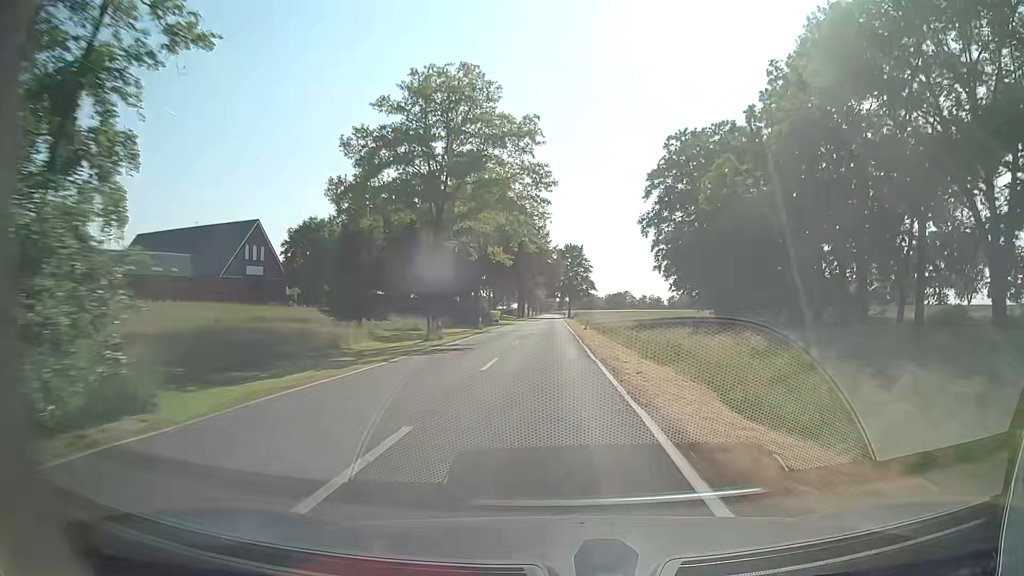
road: tertiary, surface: asphalt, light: Day
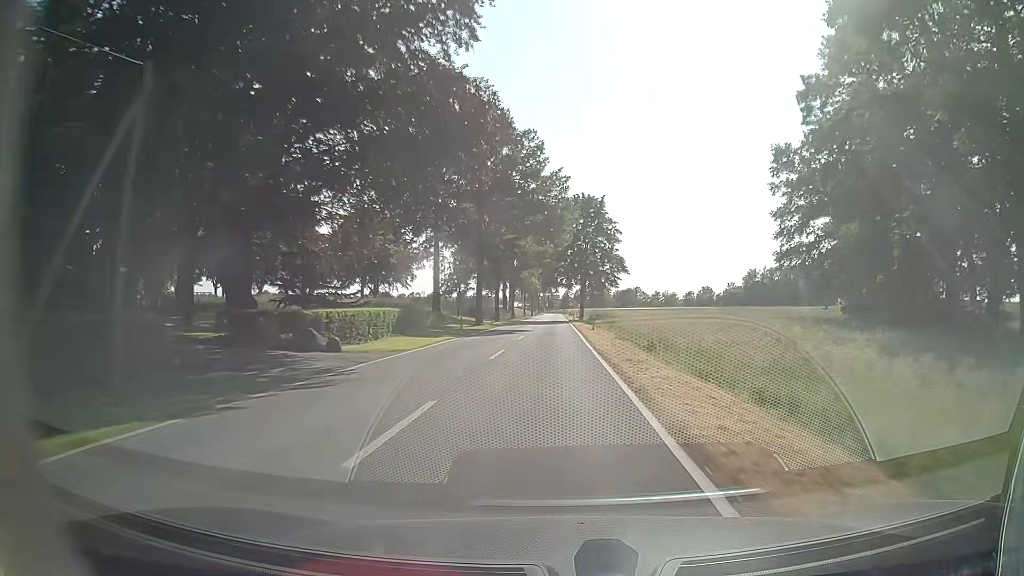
(0.0, +58.9) m; 0°
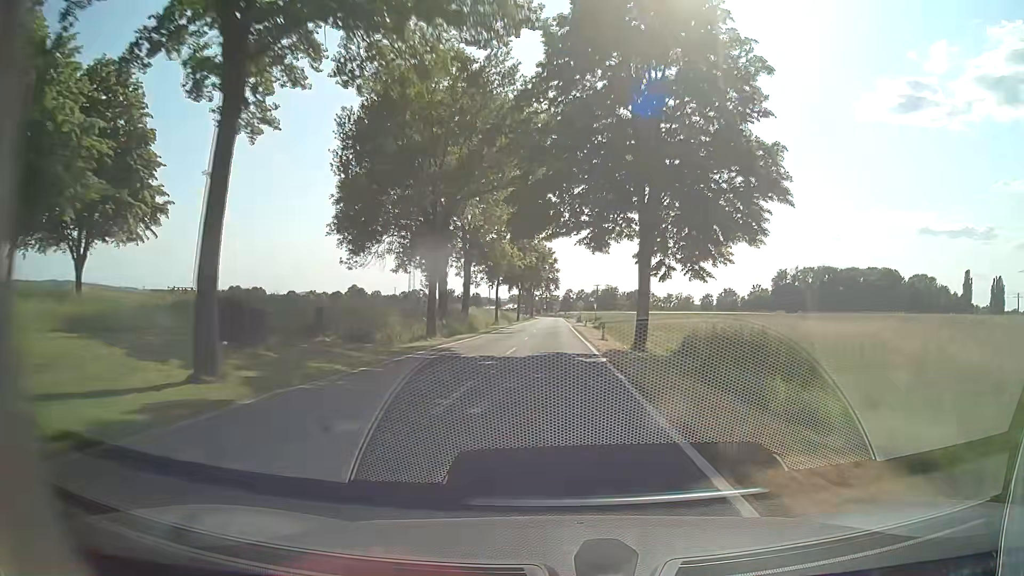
(-0.2, +57.8) m; 0°
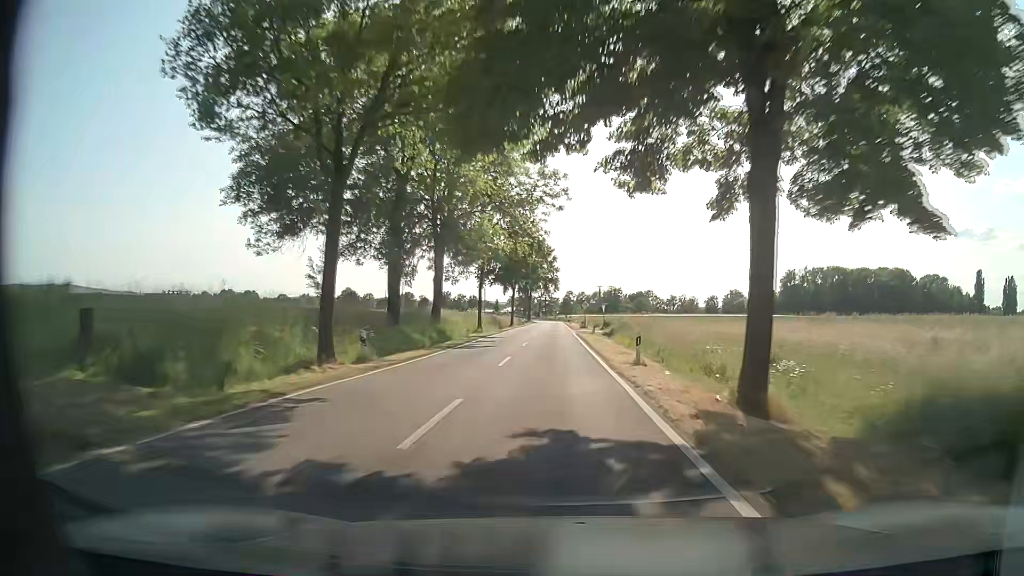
(0.0, +14.4) m; 0°
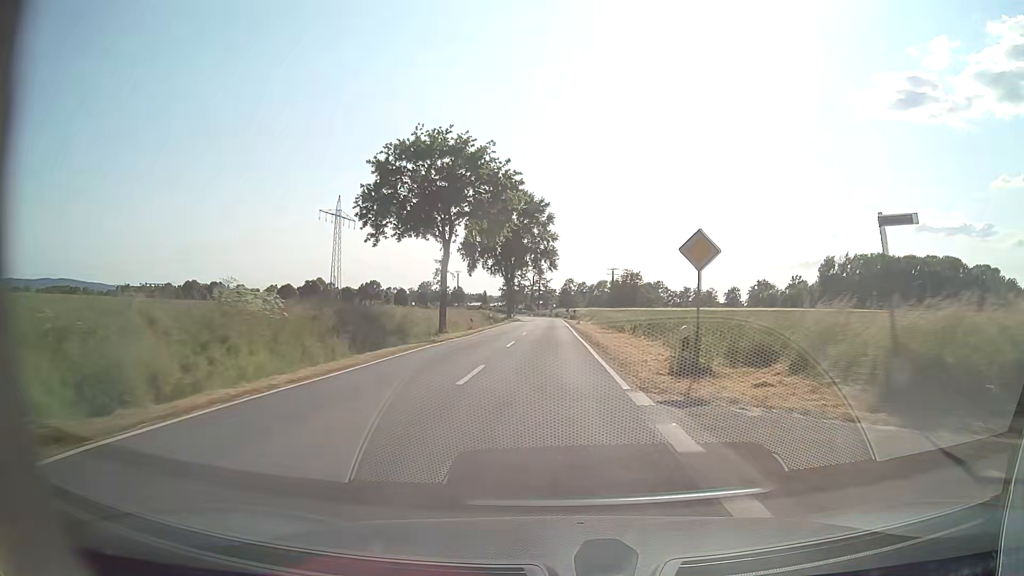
(-0.4, +55.6) m; 0°
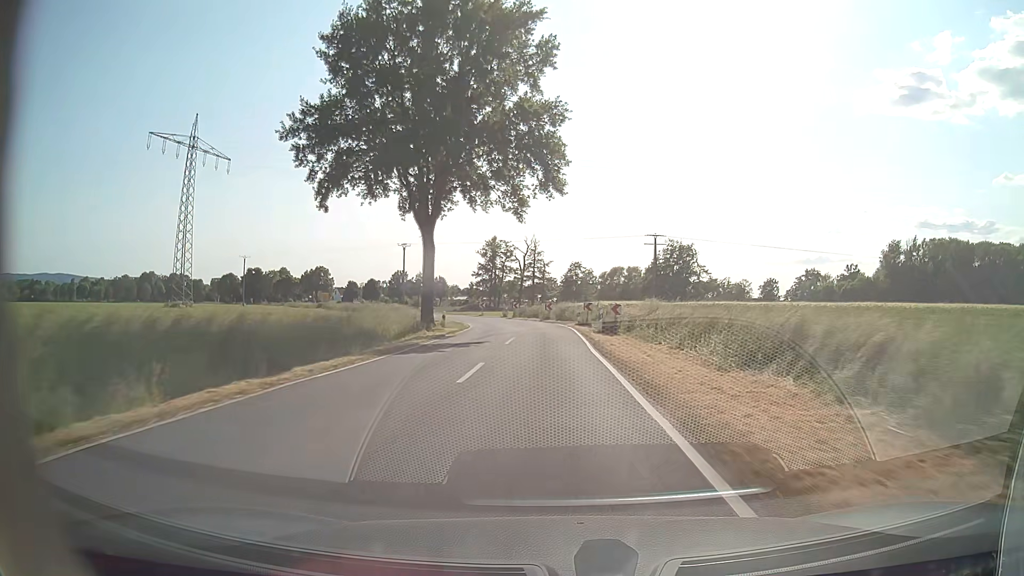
(-0.3, +60.8) m; 0°
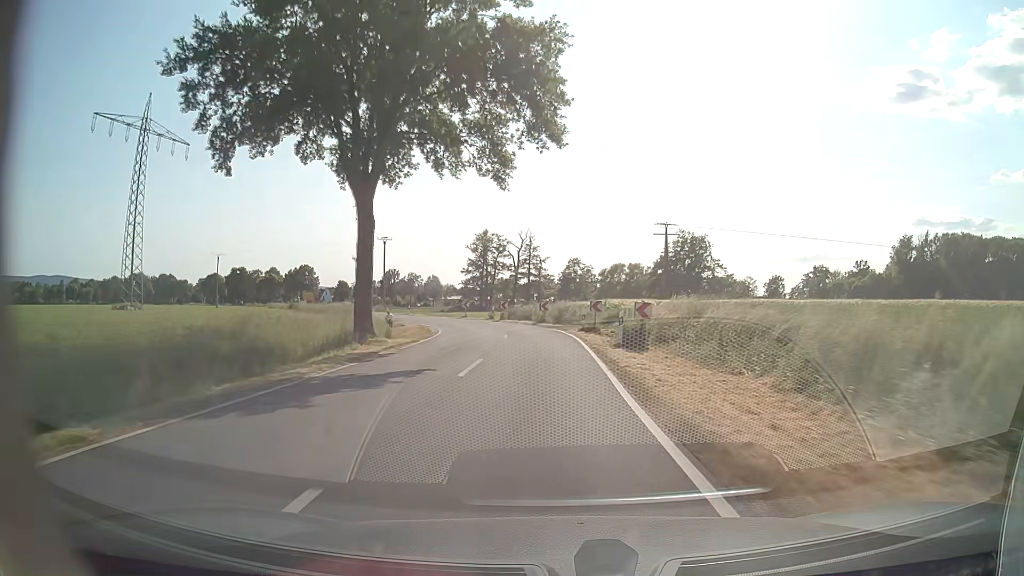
(0.0, +10.7) m; 0°
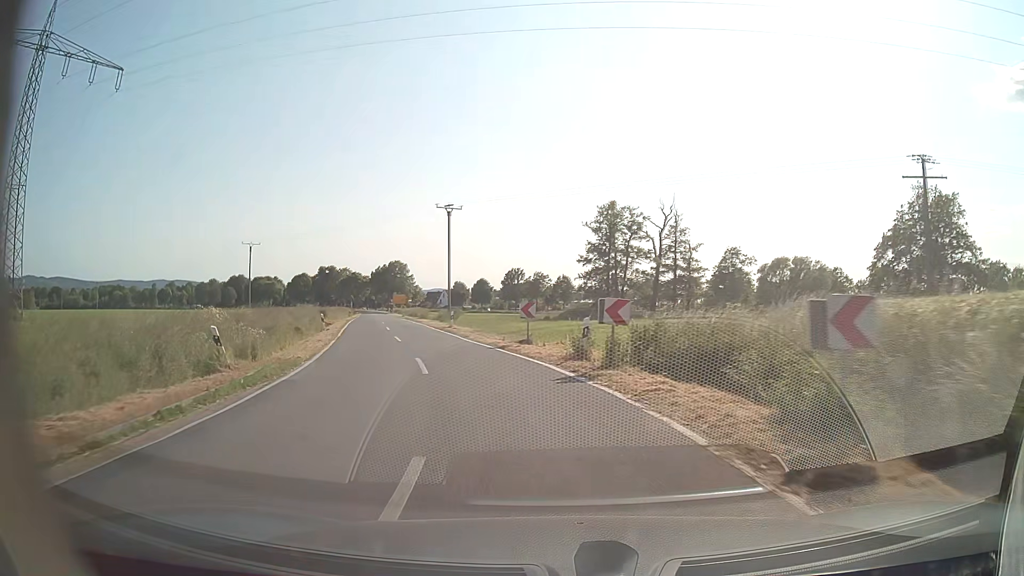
(-1.8, +35.2) m; -11°
(-1, +10) (-3, +20) (-5, +29) (-8, +39) (-11, +49) (-14, +58) (-17, +68) (-20, +77) (-23, +87) (-25, +96) m
